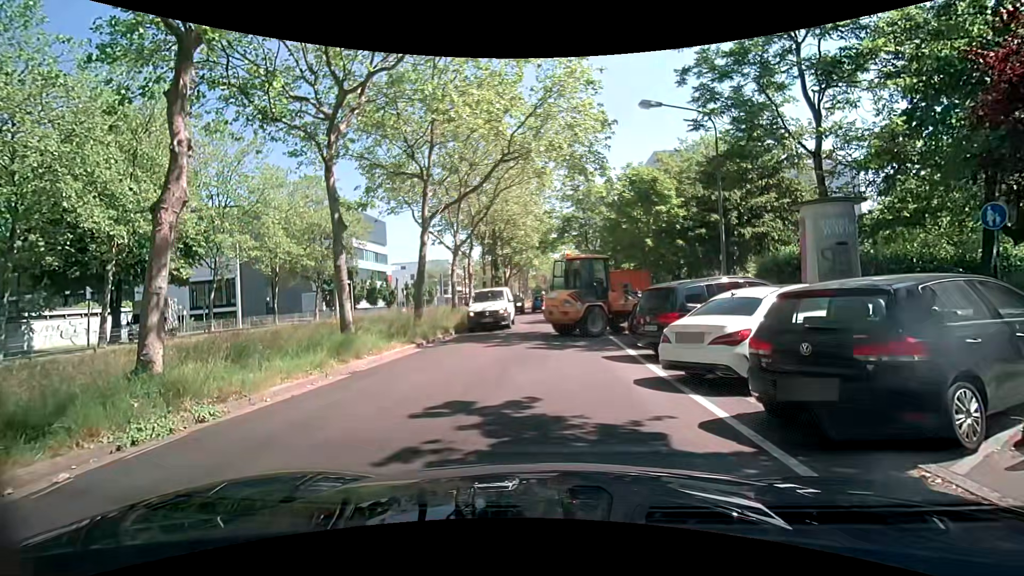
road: tertiary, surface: asphalt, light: Day
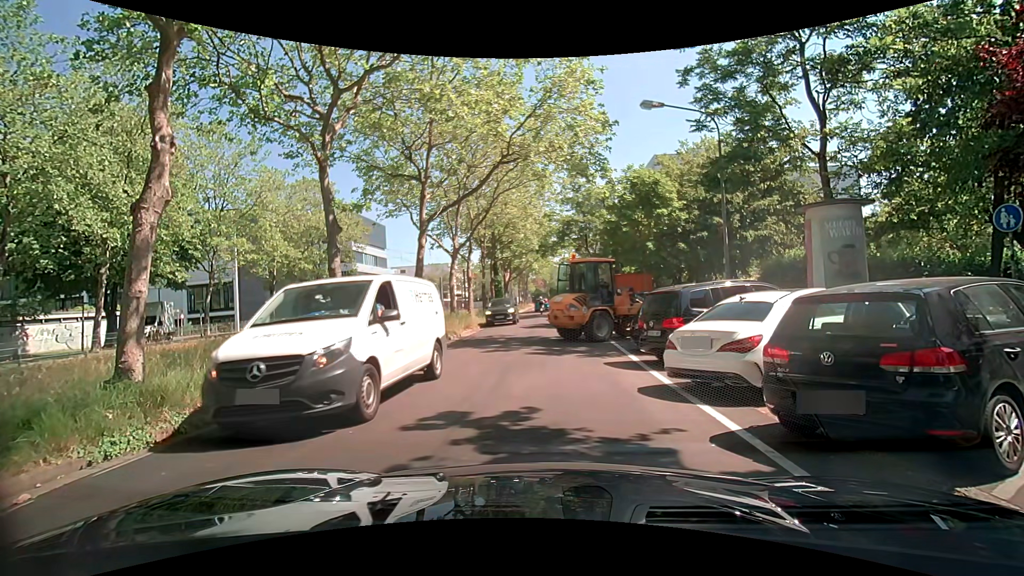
(0.0, +0.4) m; 0°
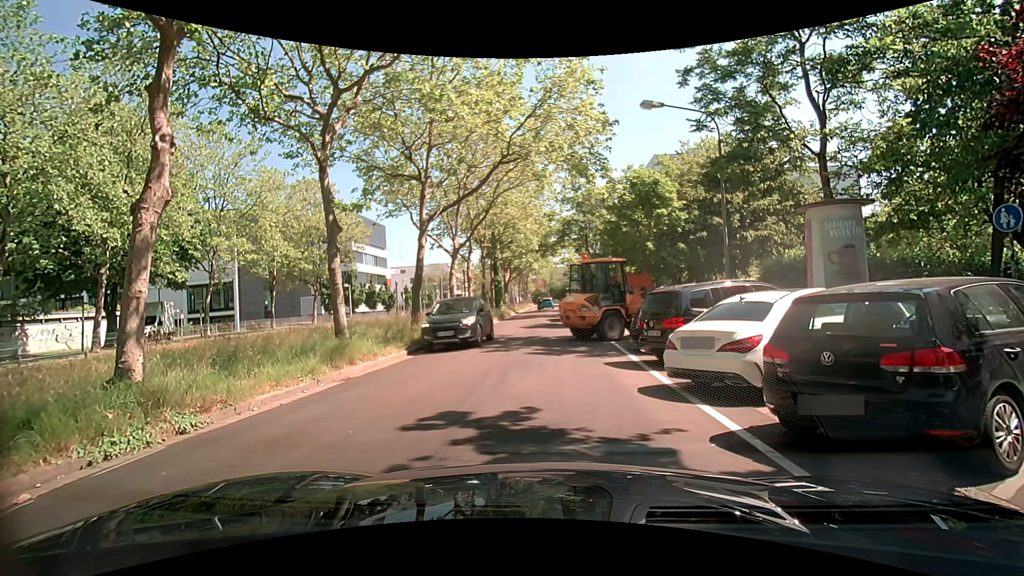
(0.0, 0.0) m; 0°
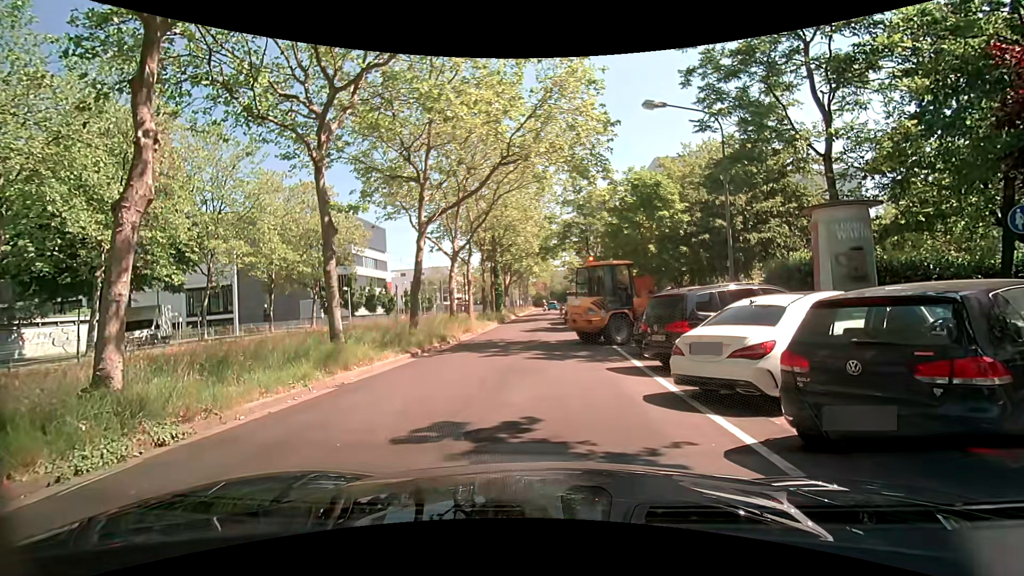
(0.0, +0.3) m; 0°
